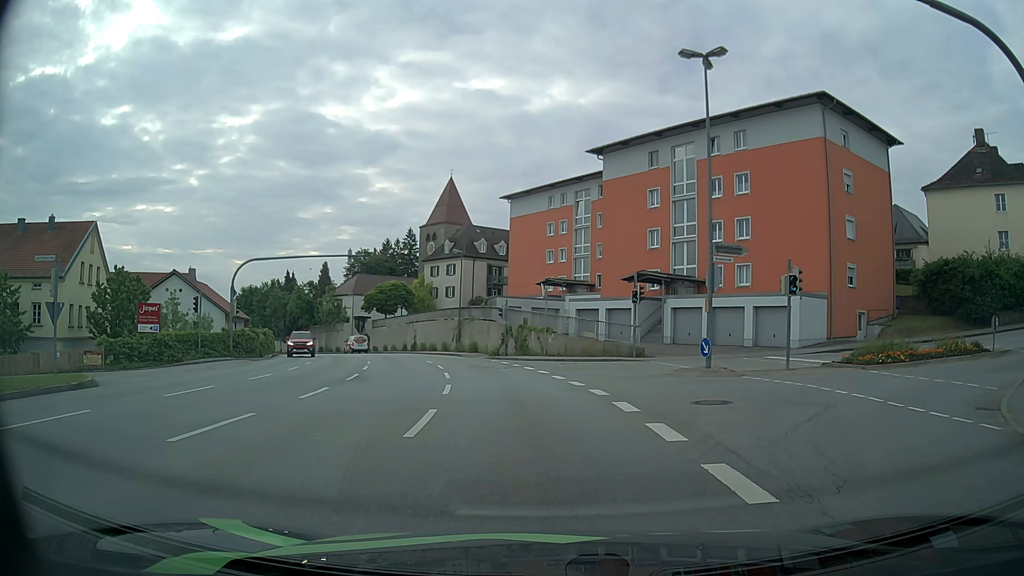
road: tertiary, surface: asphalt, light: Day
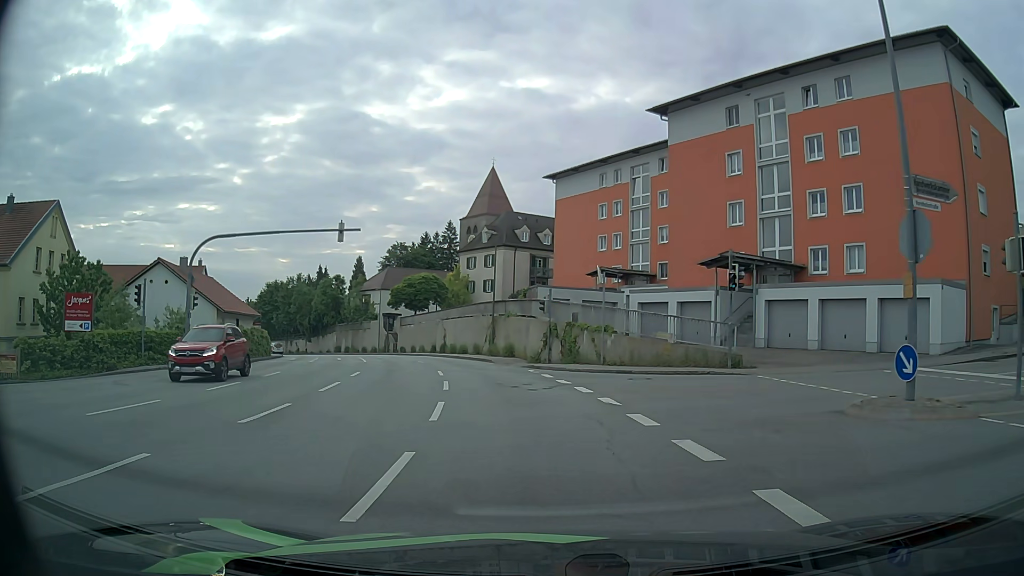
(+0.1, +10.2) m; -2°
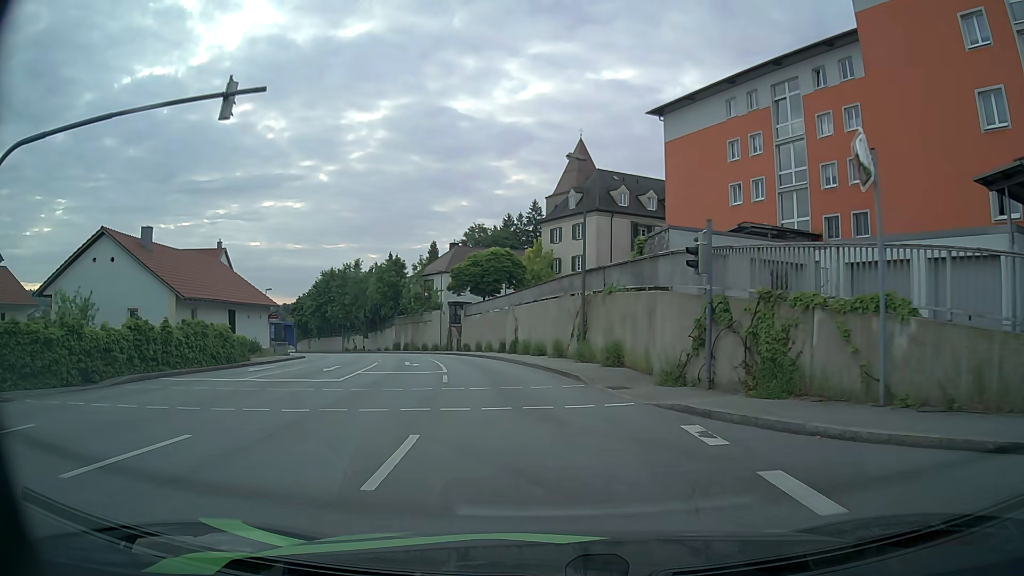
(-1.1, +17.6) m; -8°
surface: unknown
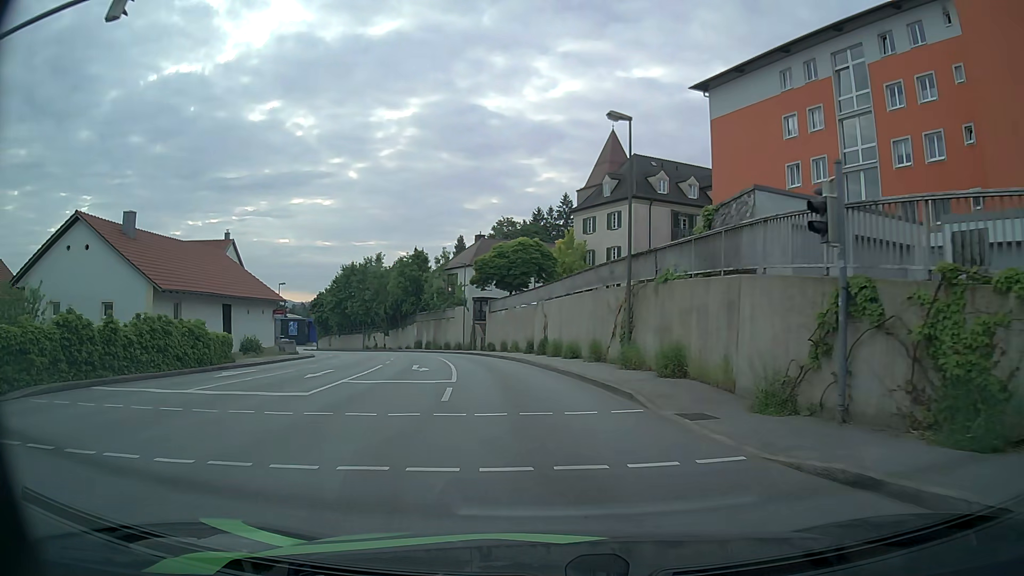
(-0.1, +5.1) m; -2°
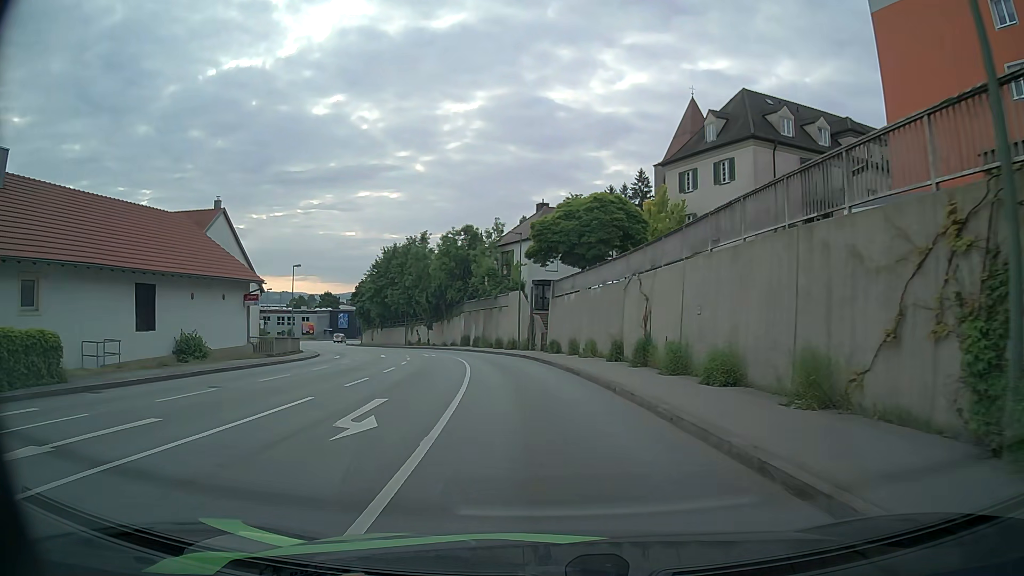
(-0.8, +15.6) m; -6°
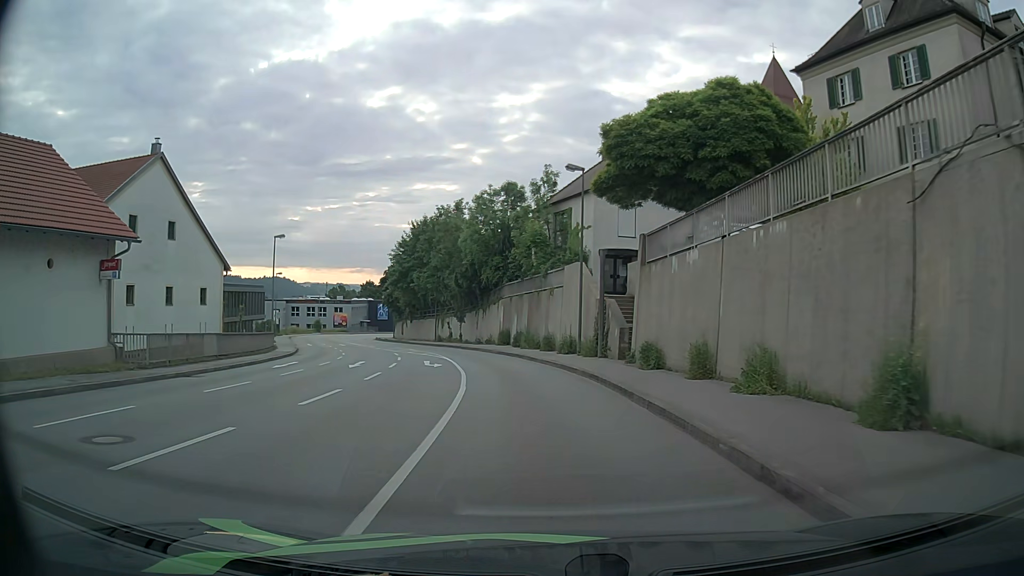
(-0.7, +17.1) m; -5°
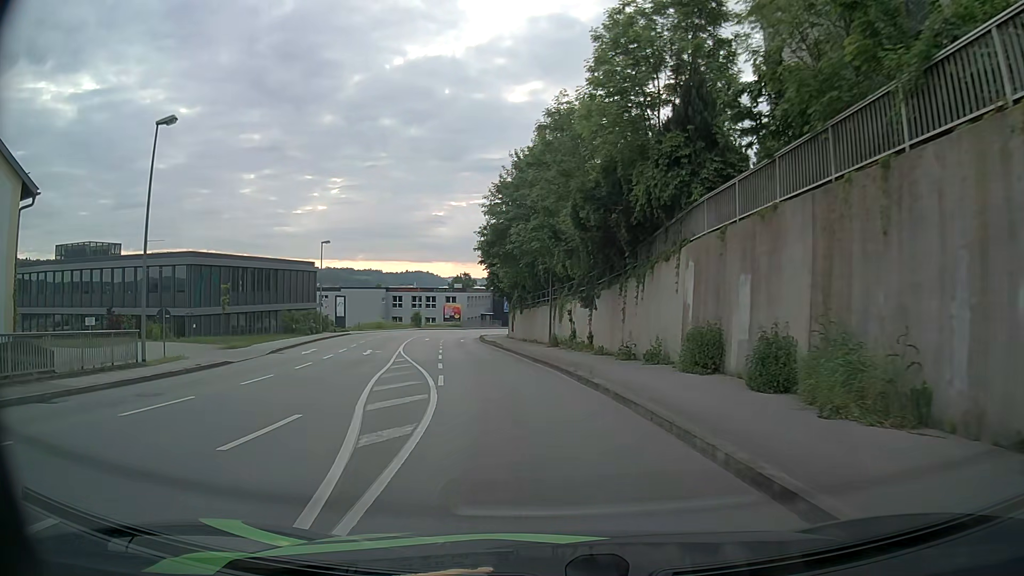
(-2.6, +29.4) m; -12°
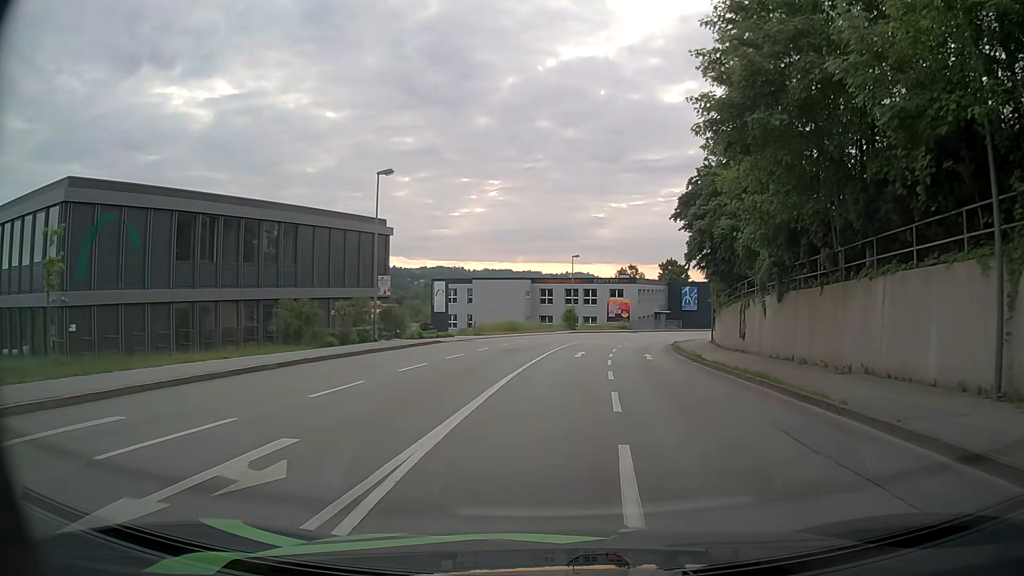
(-4.5, +28.2) m; -14°
(0, +10) (0, +20) (+1, +30) (+2, +40) (+4, +50) (+7, +59) (+11, +69) (+15, +77) (+21, +86) (+27, +93) m
